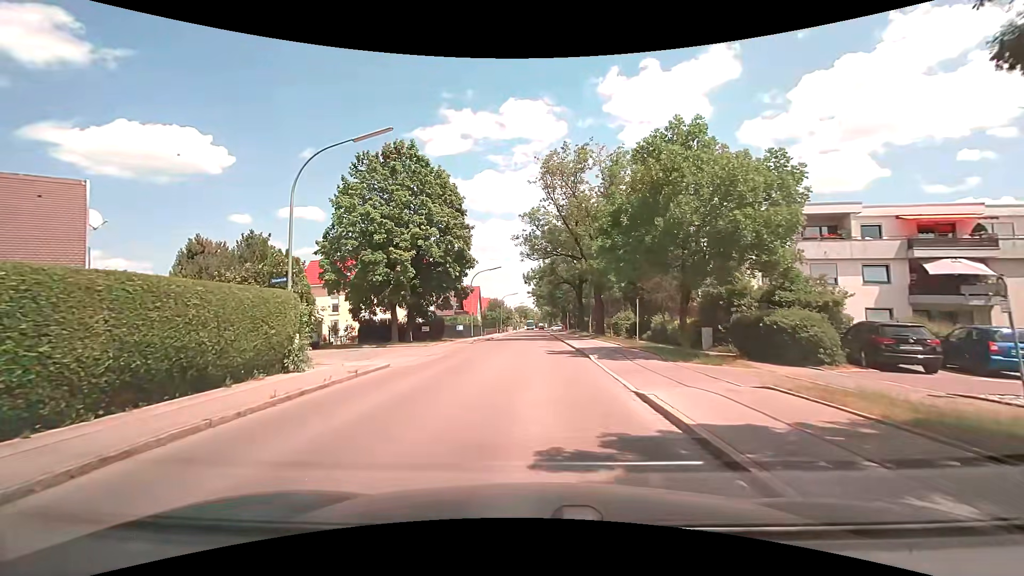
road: tertiary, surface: asphalt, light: Day
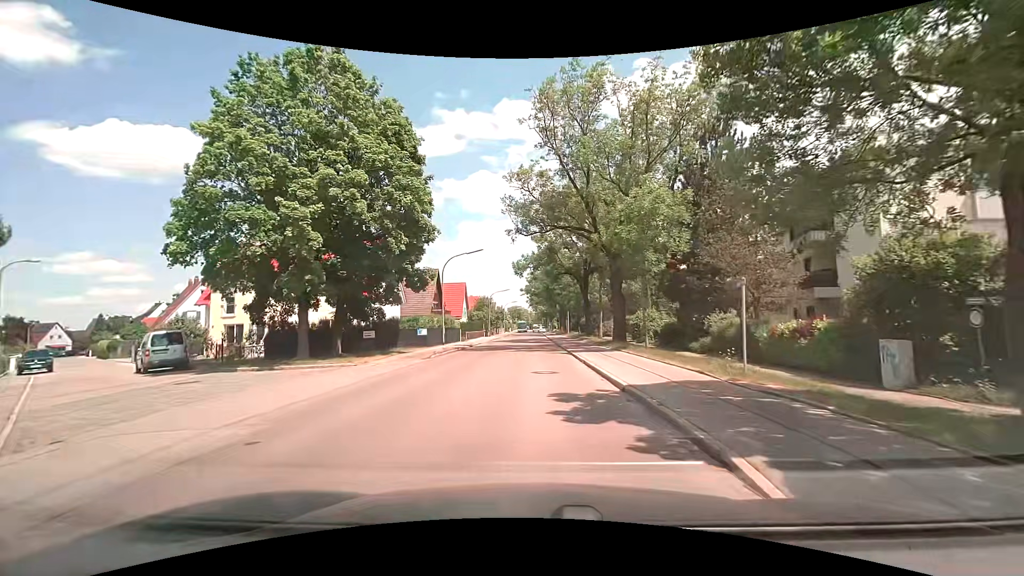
(+0.1, +13.3) m; +1°
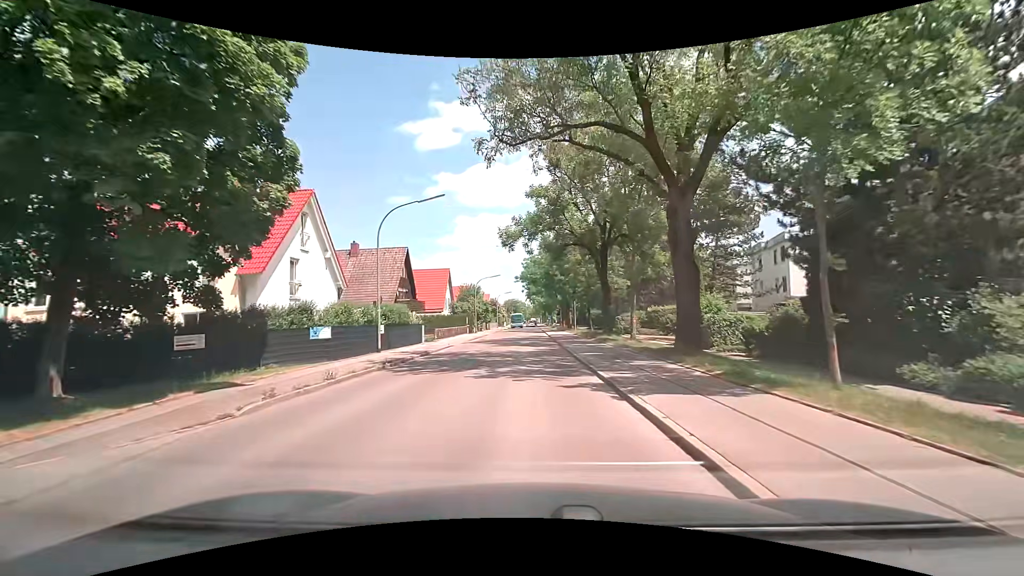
(+0.1, +15.2) m; +1°
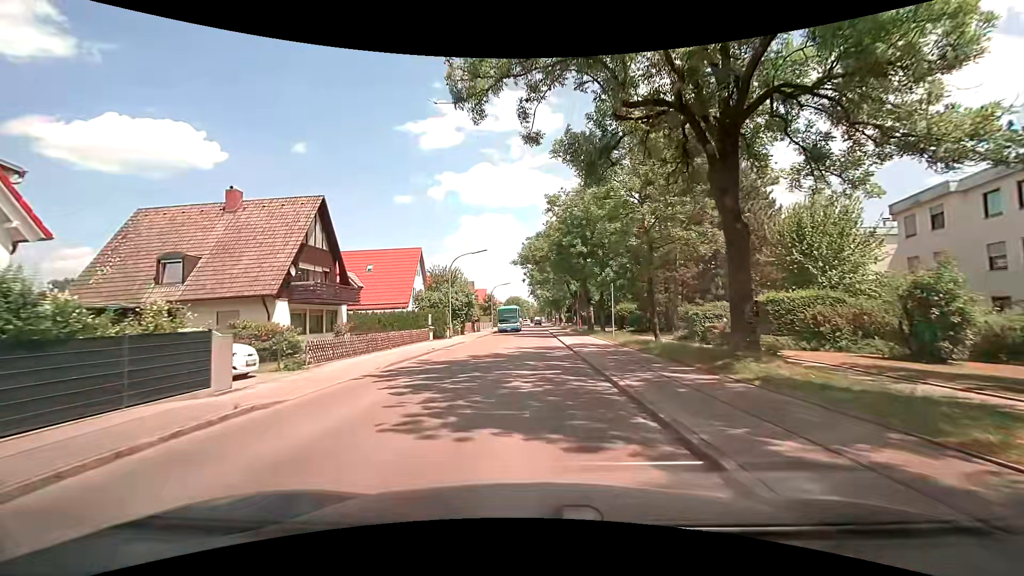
(-0.2, +21.9) m; 0°
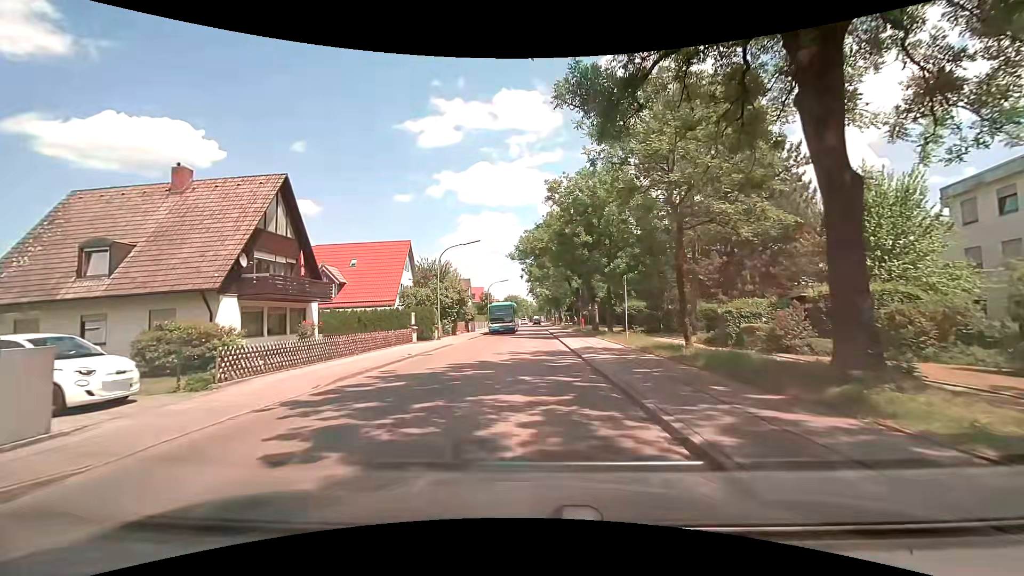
(0.0, +4.4) m; -1°
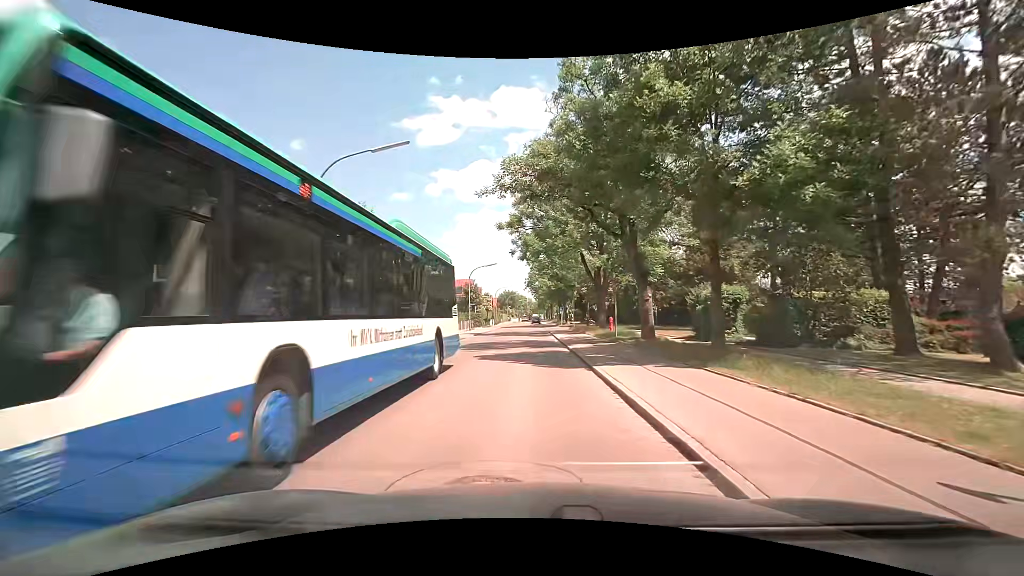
(+0.2, +20.7) m; +1°
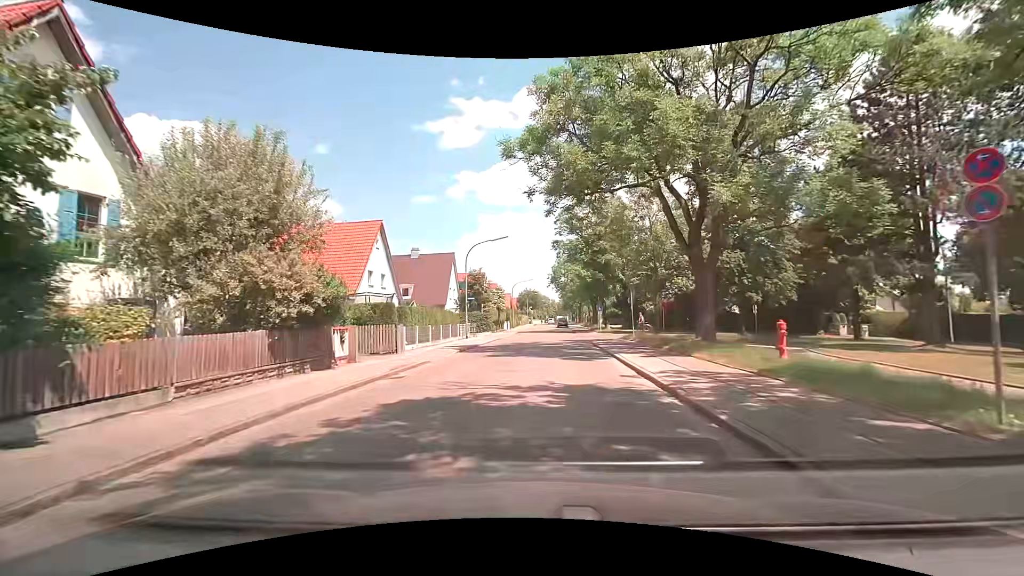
(-0.9, +19.5) m; -4°
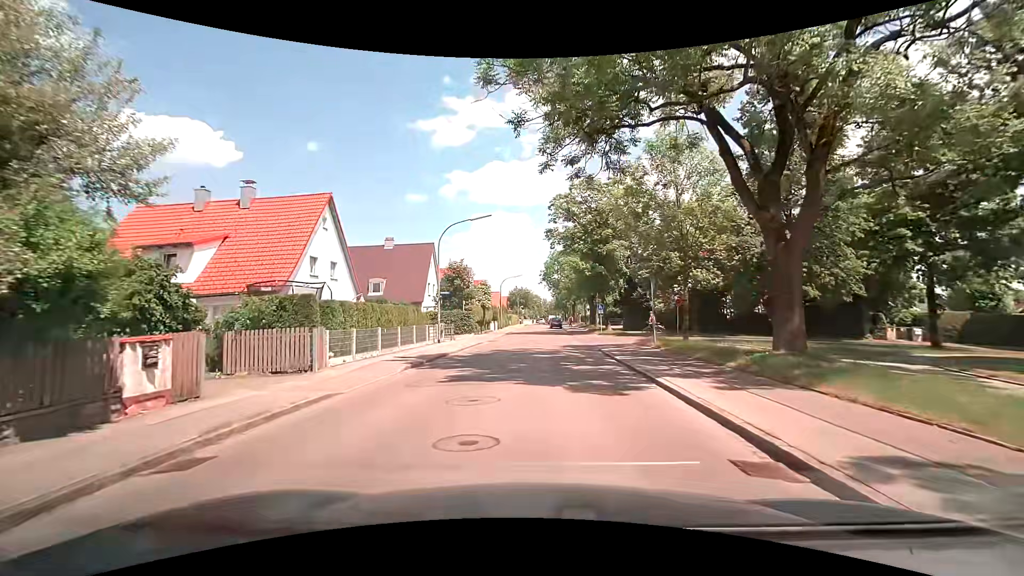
(+0.2, +7.4) m; +2°
